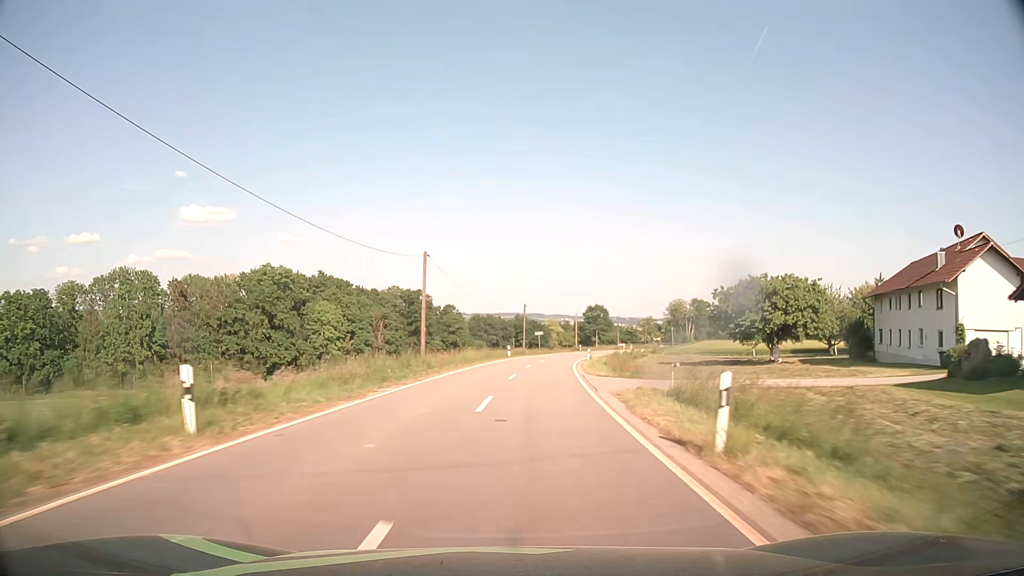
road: tertiary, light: Day
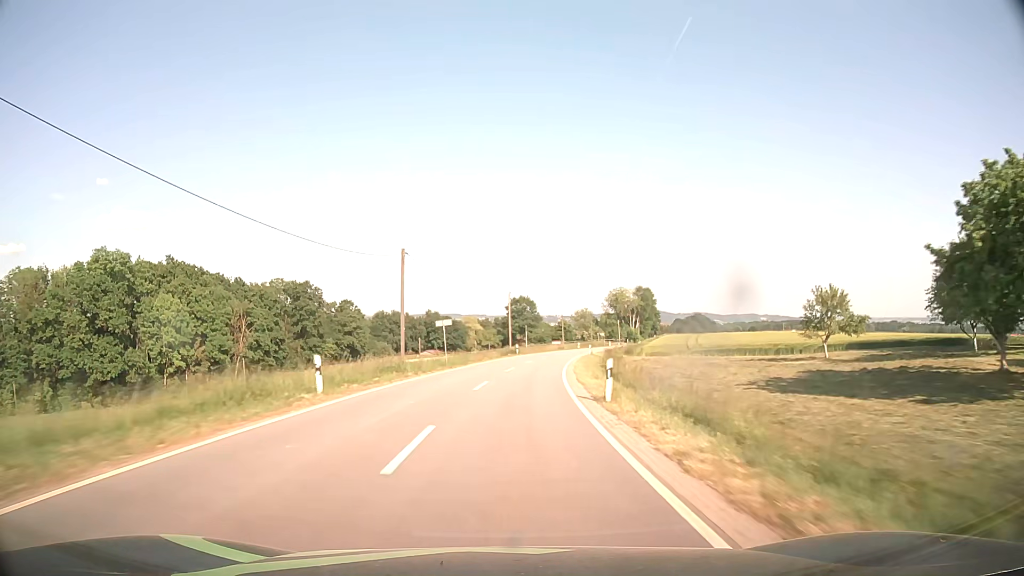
(+3.0, +42.5) m; +7°
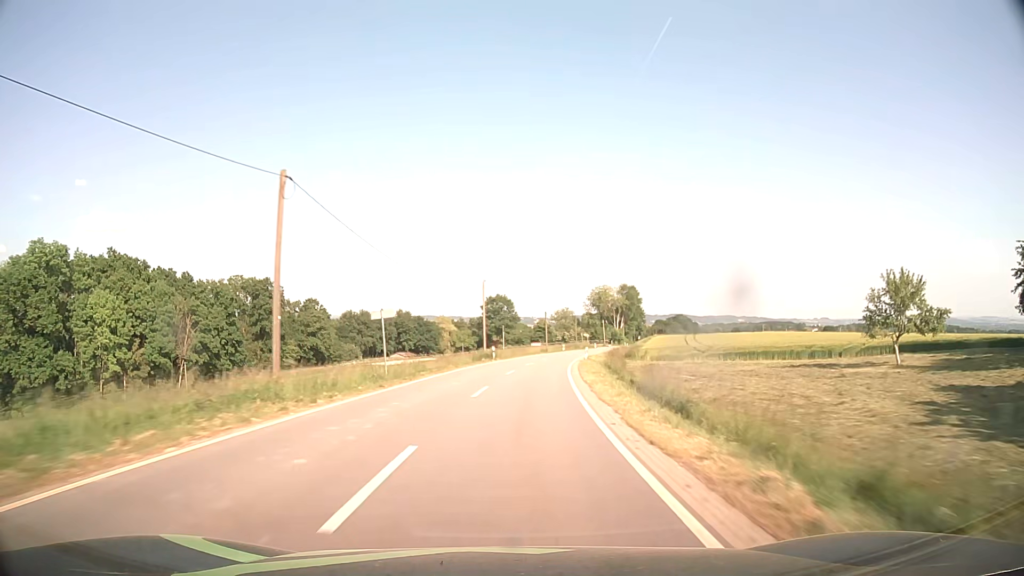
(+0.2, +14.2) m; +2°
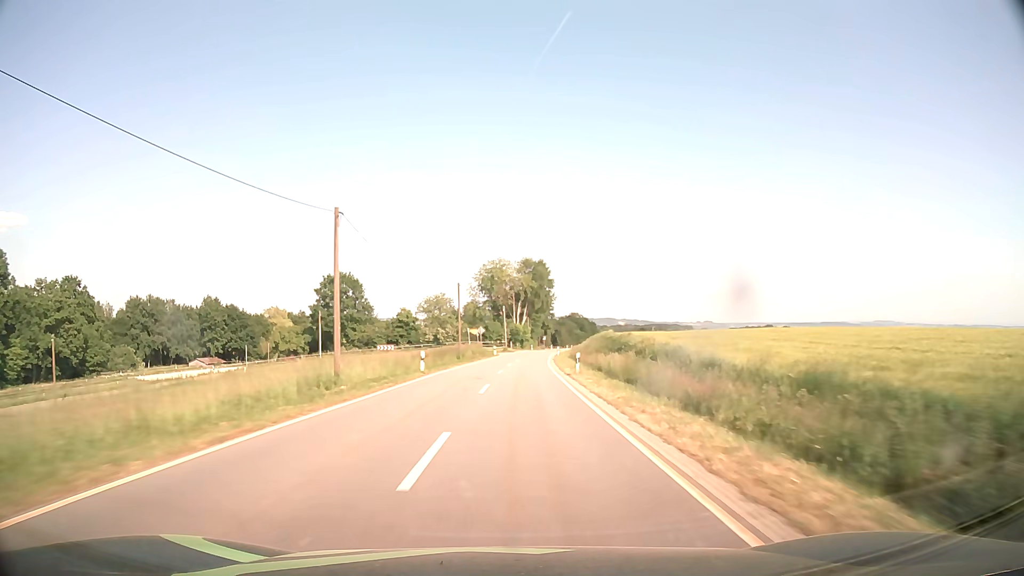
(+7.0, +70.7) m; +11°
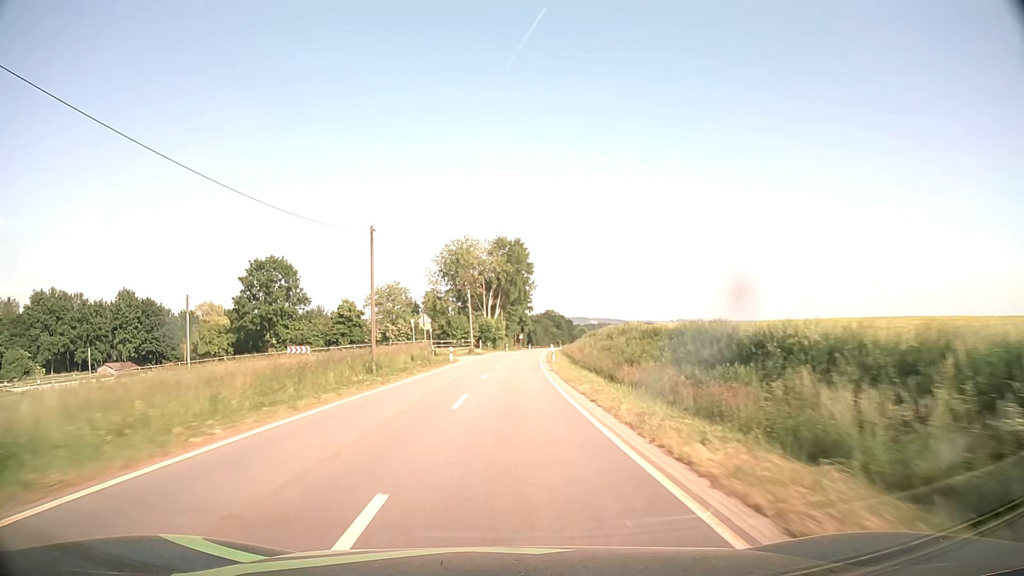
(+0.7, +28.4) m; +2°
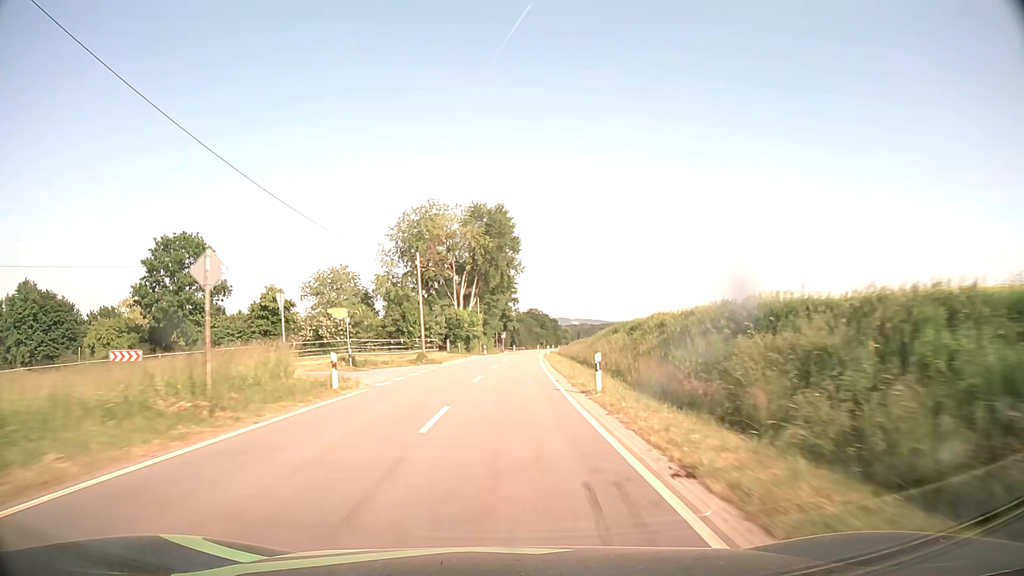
(+0.4, +28.5) m; +2°
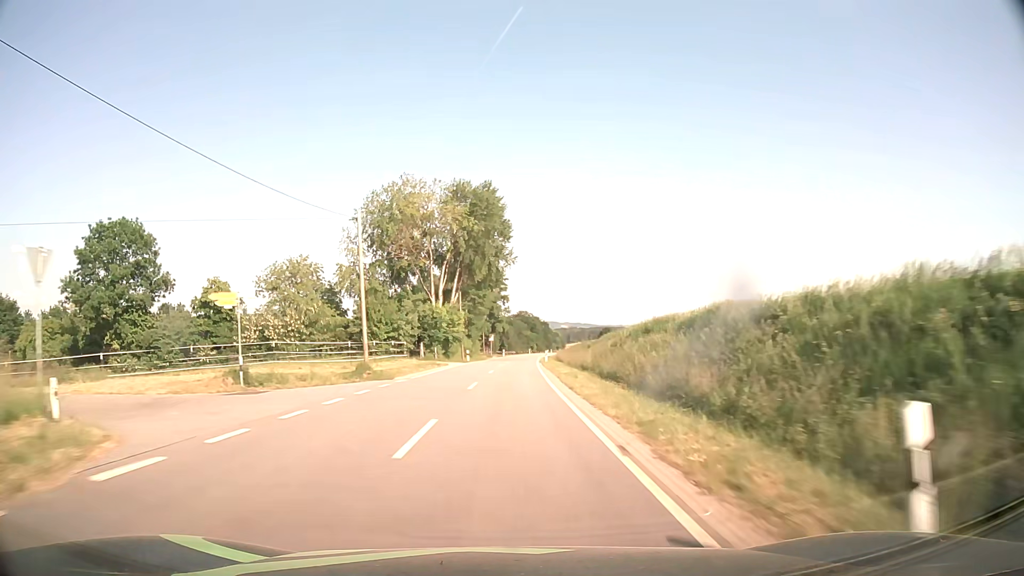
(+0.1, +14.2) m; +1°
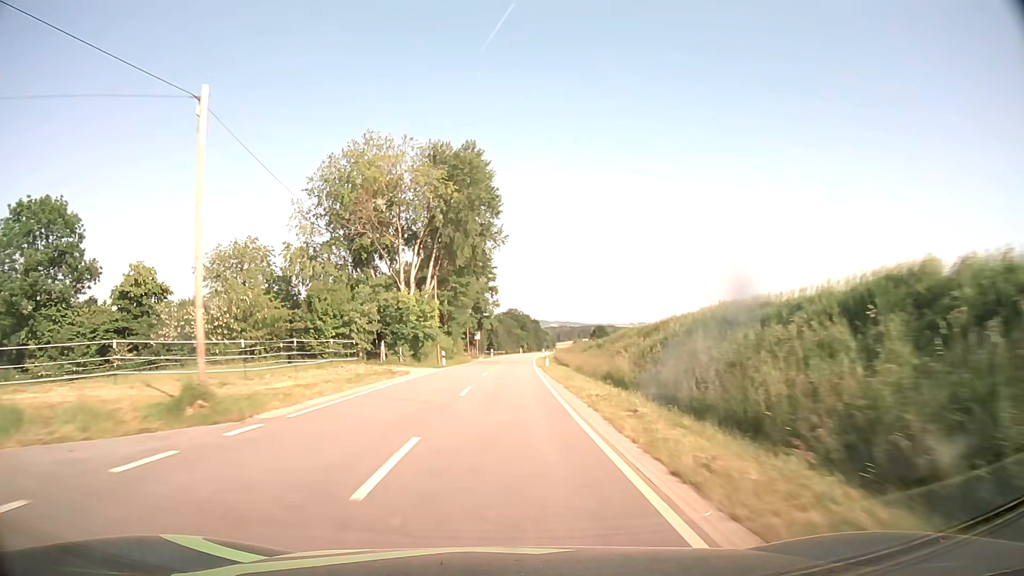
(+0.1, +14.2) m; +1°
(0, +10) (0, +20) (0, +30) (+1, +40) (+1, +50) (+1, +60) (+2, +70) (+2, +80) (+3, +90) (+4, +100) m
